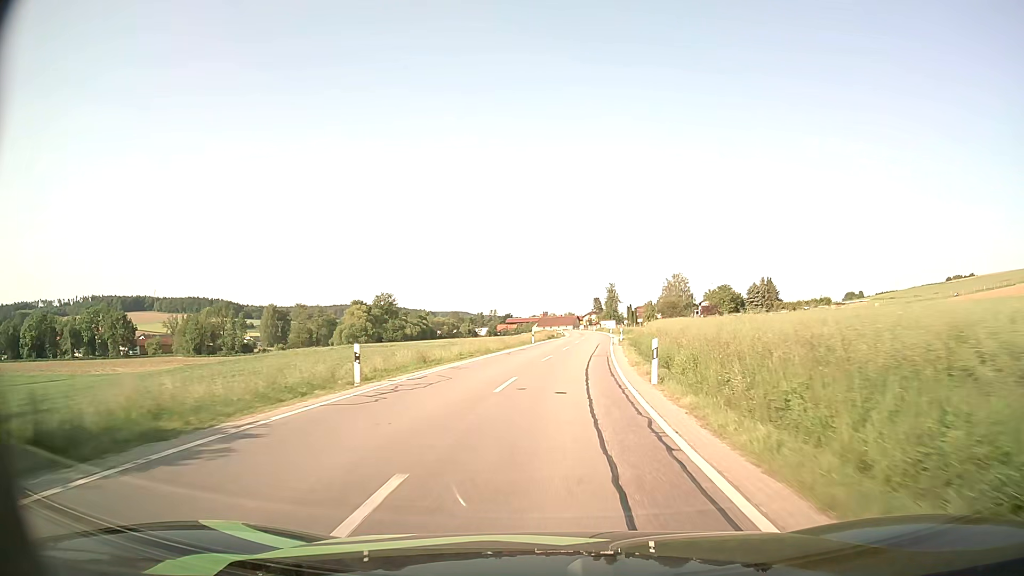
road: secondary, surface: asphalt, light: Day
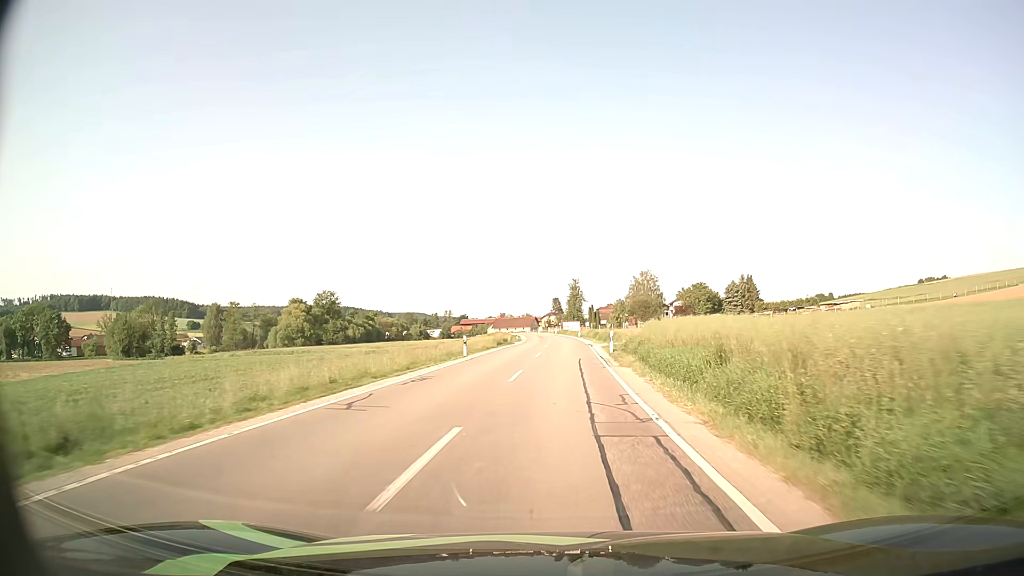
(+0.6, +21.1) m; +4°
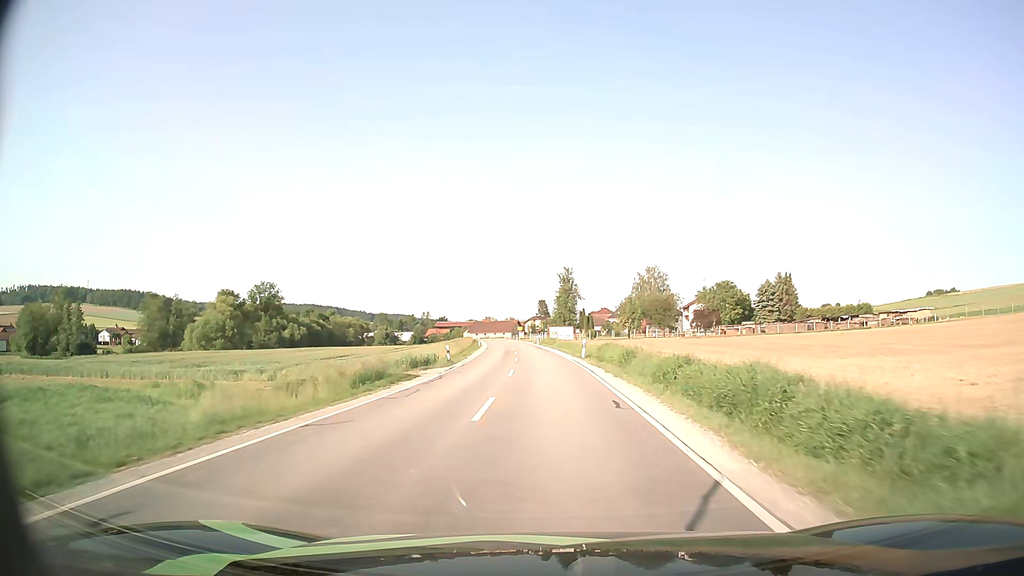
(+0.9, +41.8) m; +1°
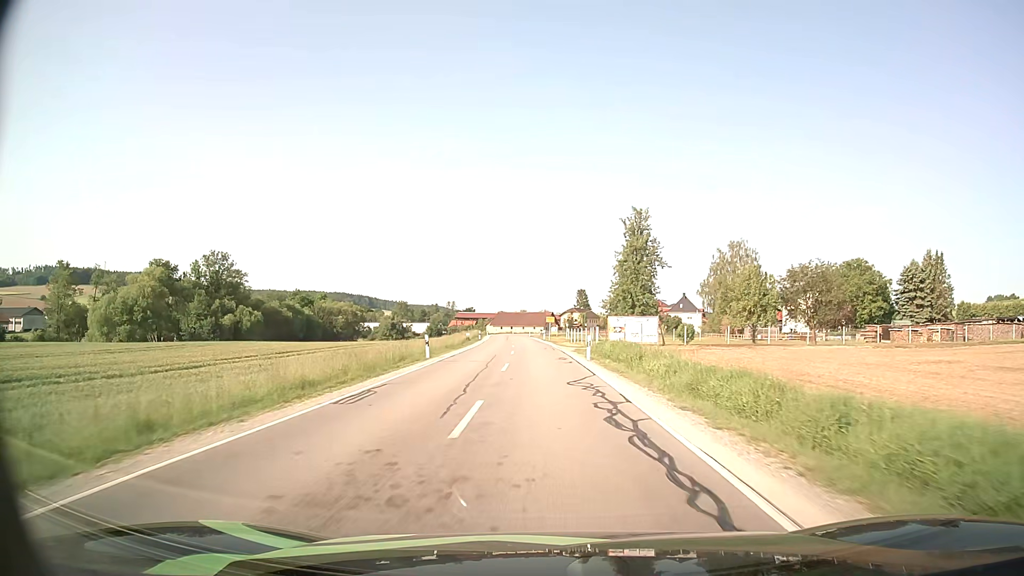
(-1.1, +50.2) m; -3°
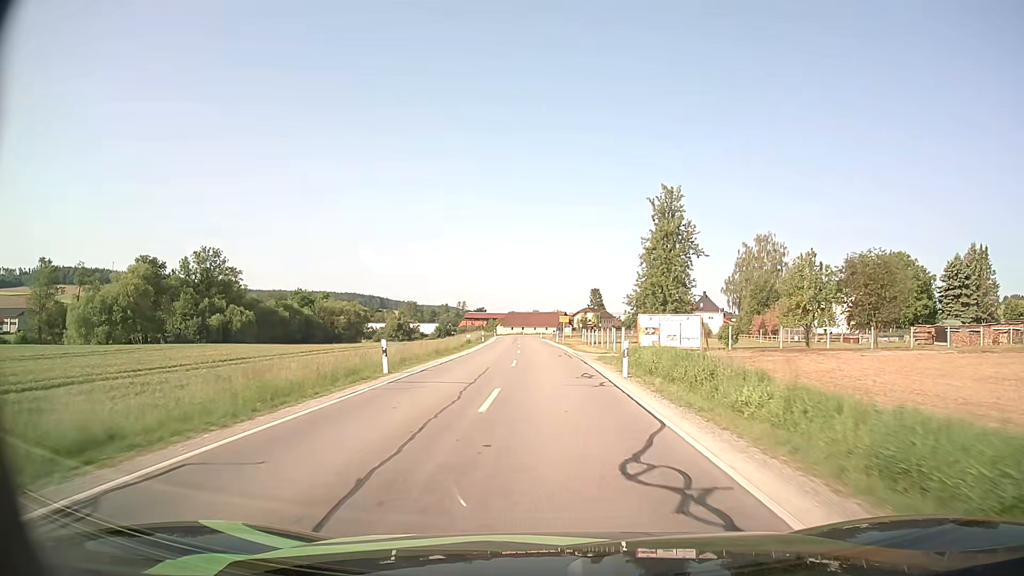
(-0.1, +9.5) m; -1°
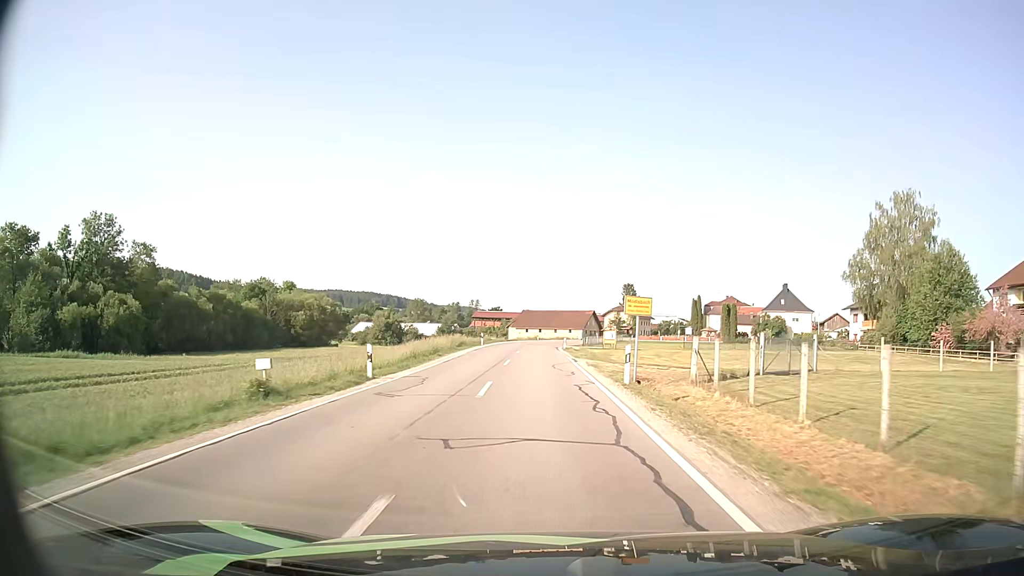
(-0.7, +44.8) m; -2°
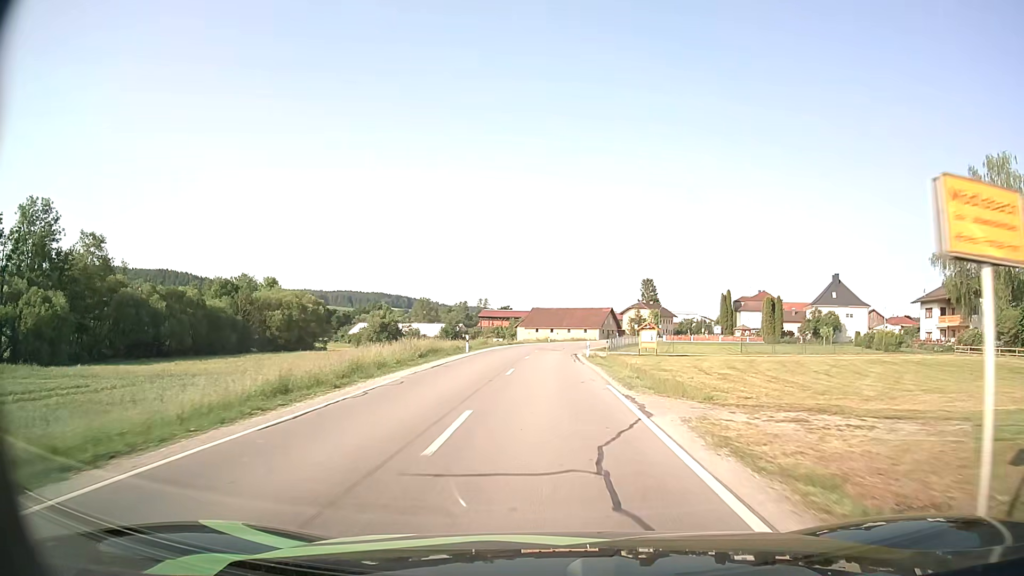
(-0.2, +18.1) m; -1°
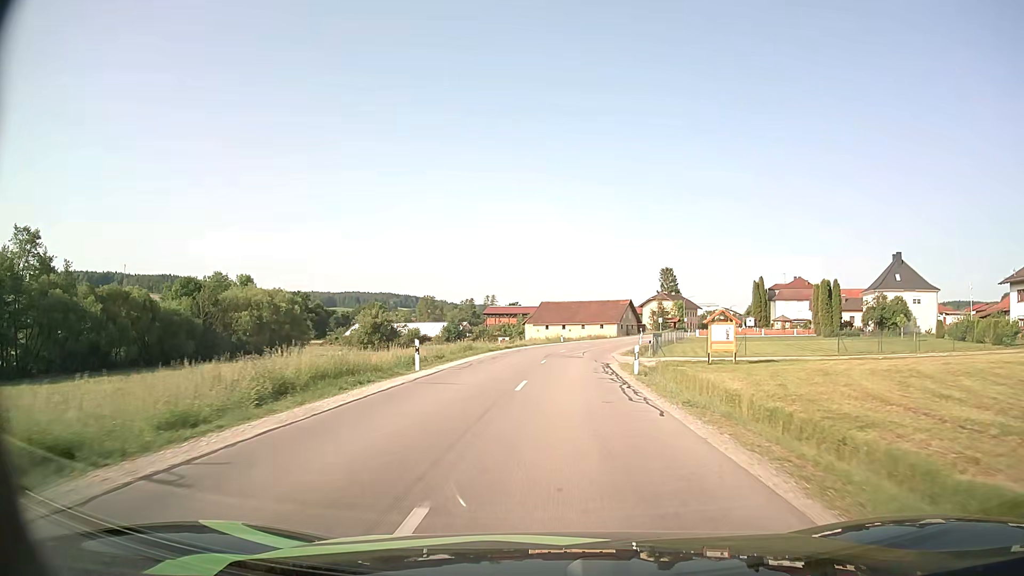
(-0.1, +17.6) m; -1°
(0, +10) (0, +20) (0, +30) (+1, +40) (+3, +50) (+5, +60) (+8, +69) (+11, +79) (+14, +88) (+17, +98) m
